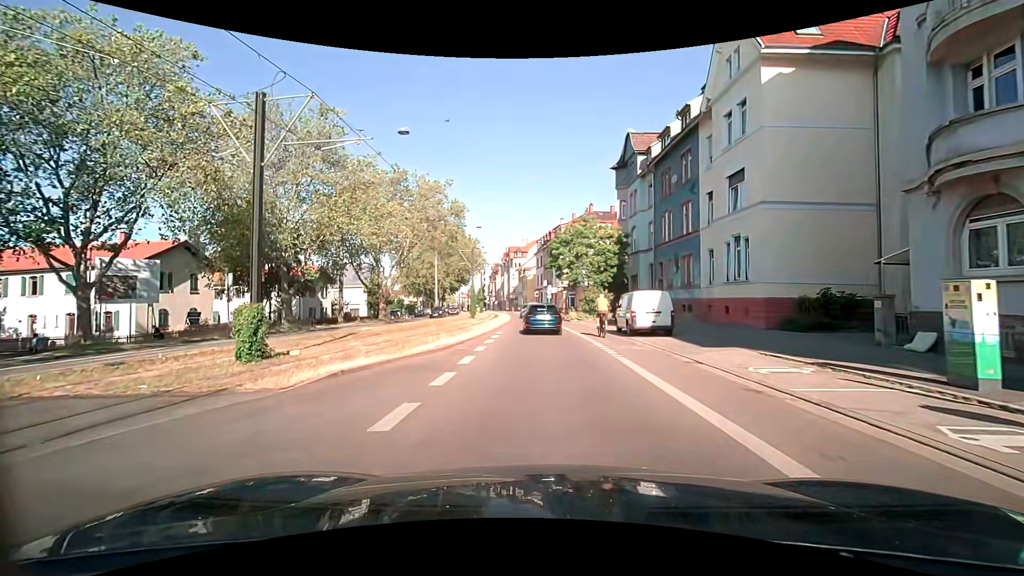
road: secondary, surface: asphalt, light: Day
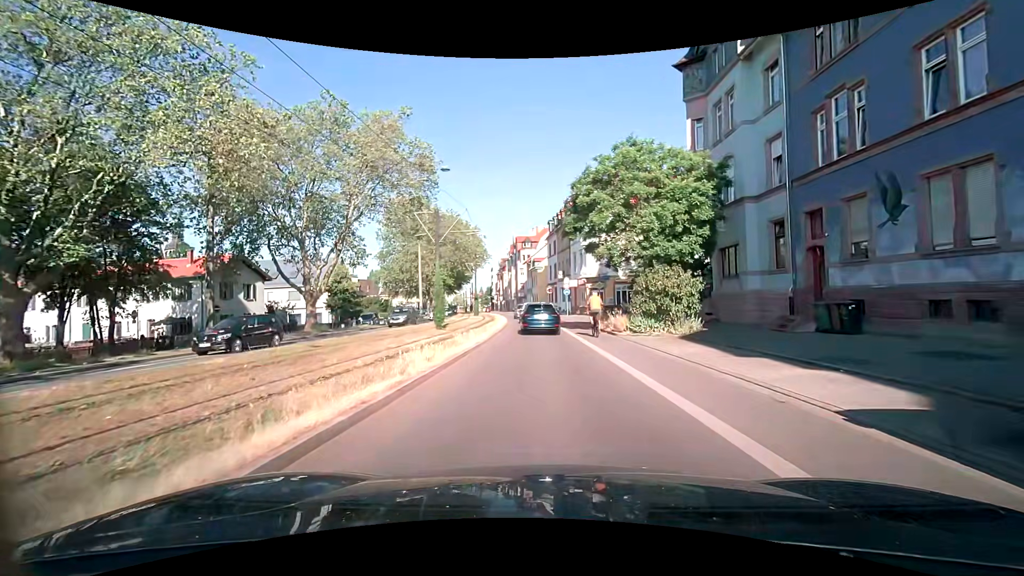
(-0.2, +21.2) m; -2°
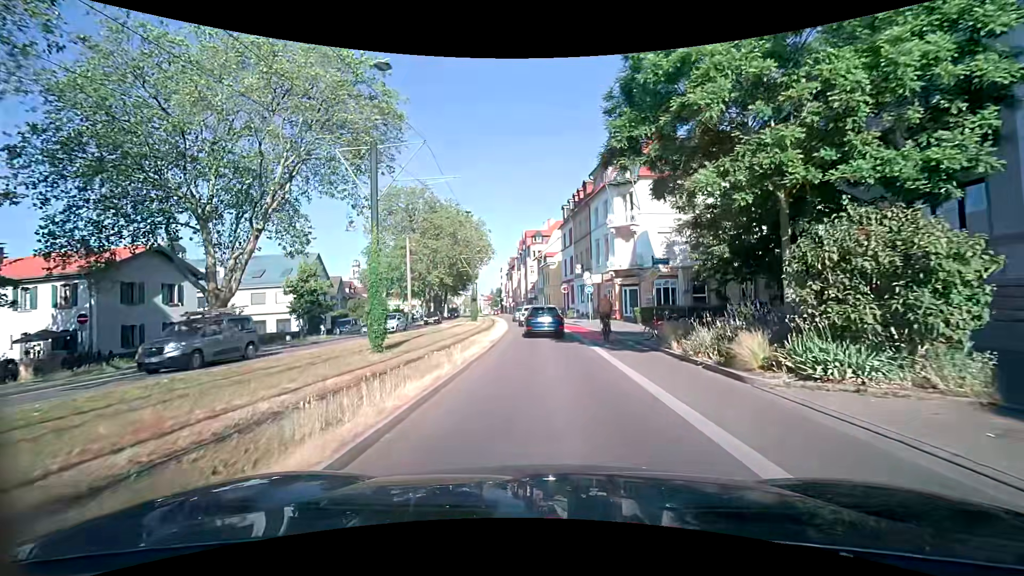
(-0.1, +12.6) m; -2°
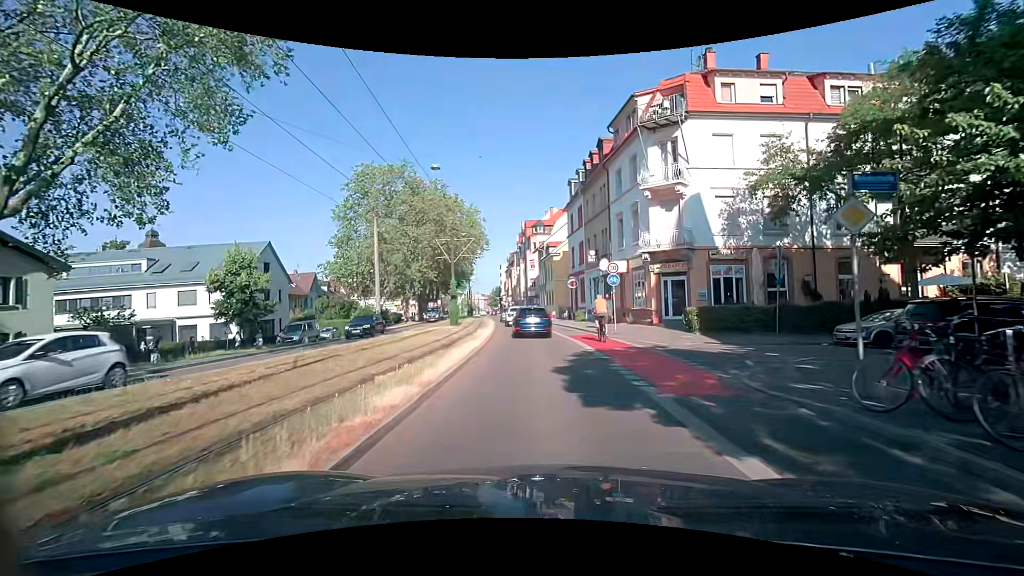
(+0.1, +12.5) m; +1°
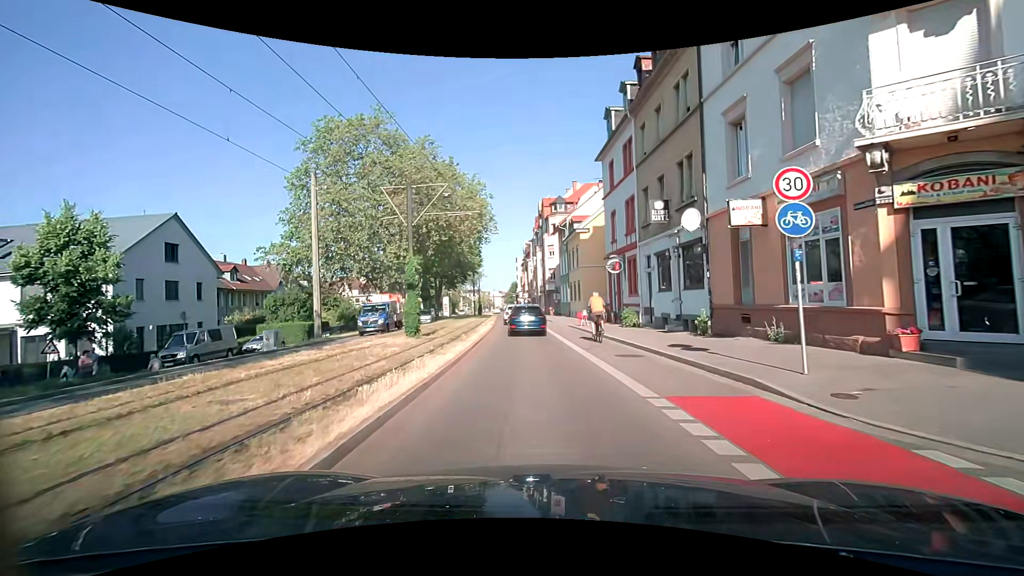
(-0.5, +17.2) m; -4°
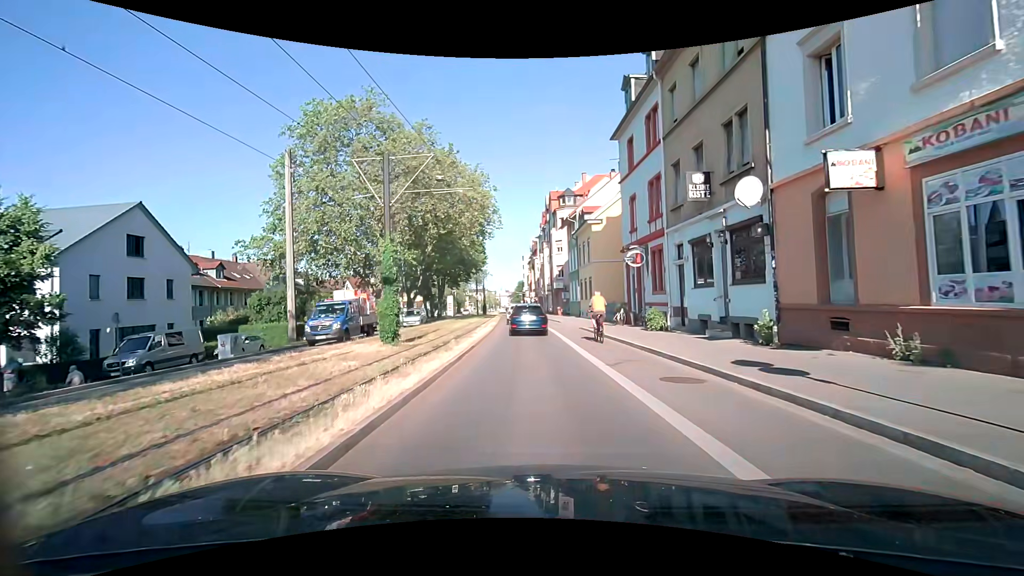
(0.0, +4.4) m; +1°
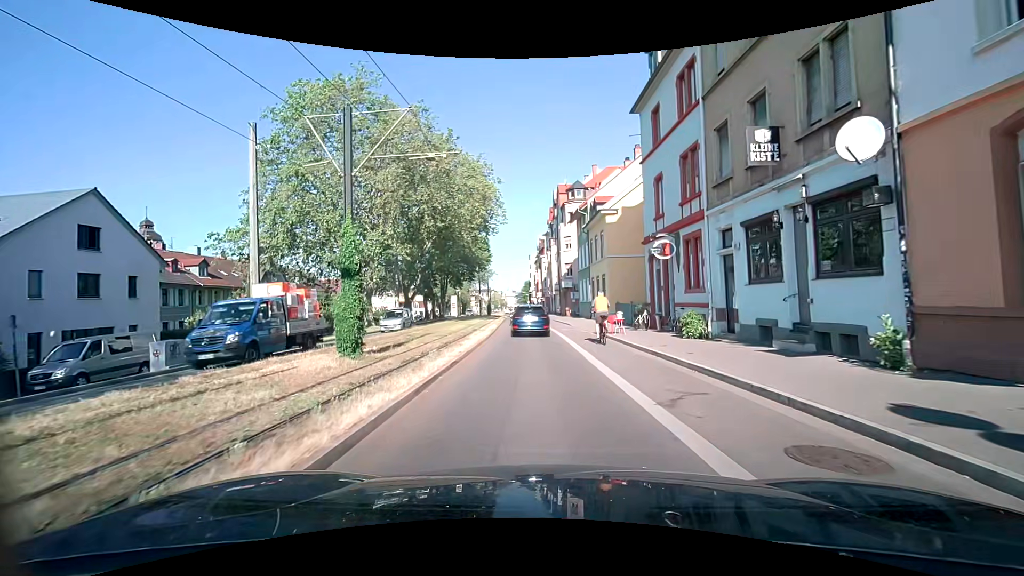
(-0.1, +4.4) m; -2°
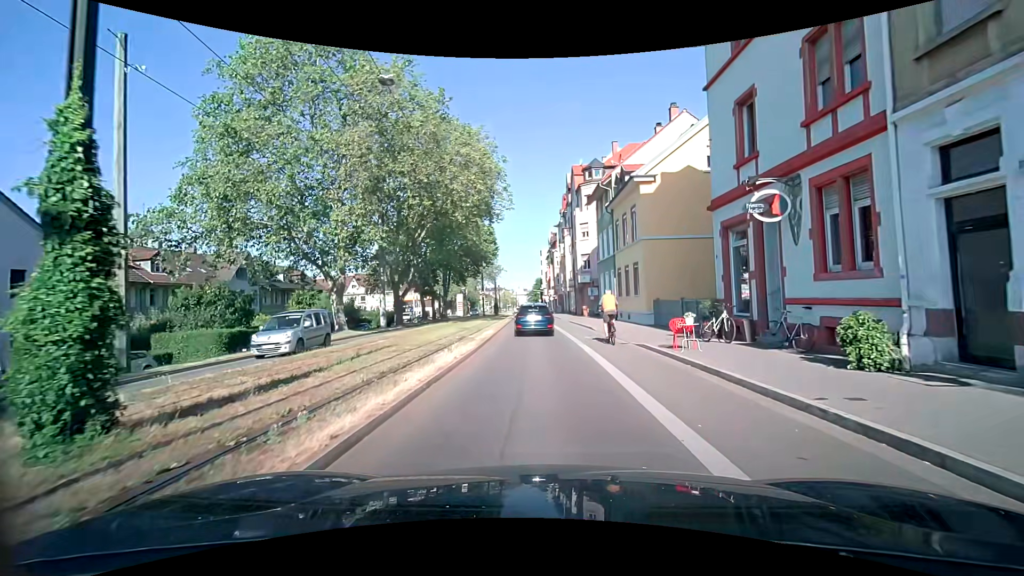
(-0.1, +8.6) m; -2°
(0, +10) (0, +20) (0, +30) (-1, +40) (-1, +50) (-1, +60) (-1, +70) (-1, +80) (-2, +90) (-2, +100) m
